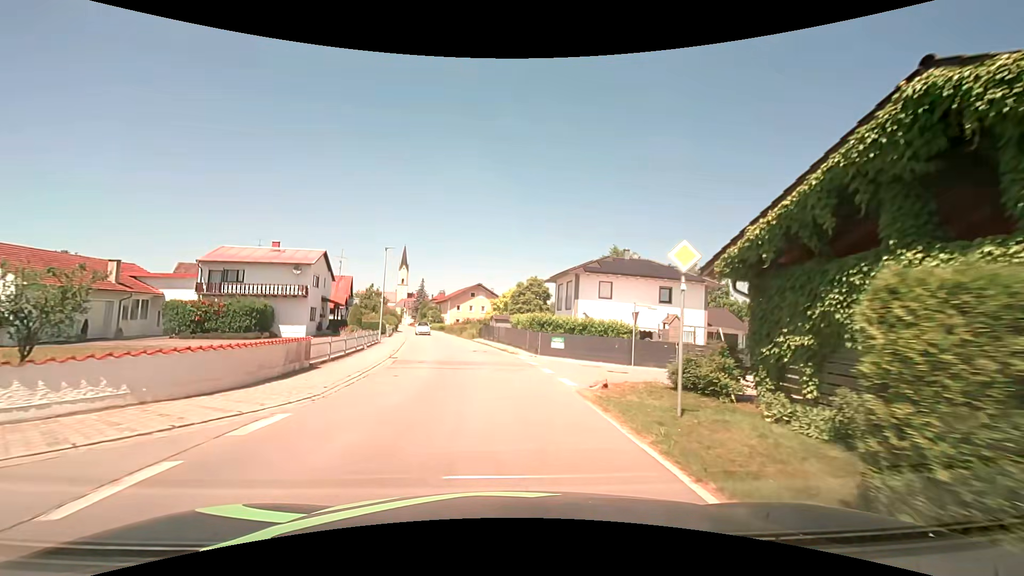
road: secondary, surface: asphalt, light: Day
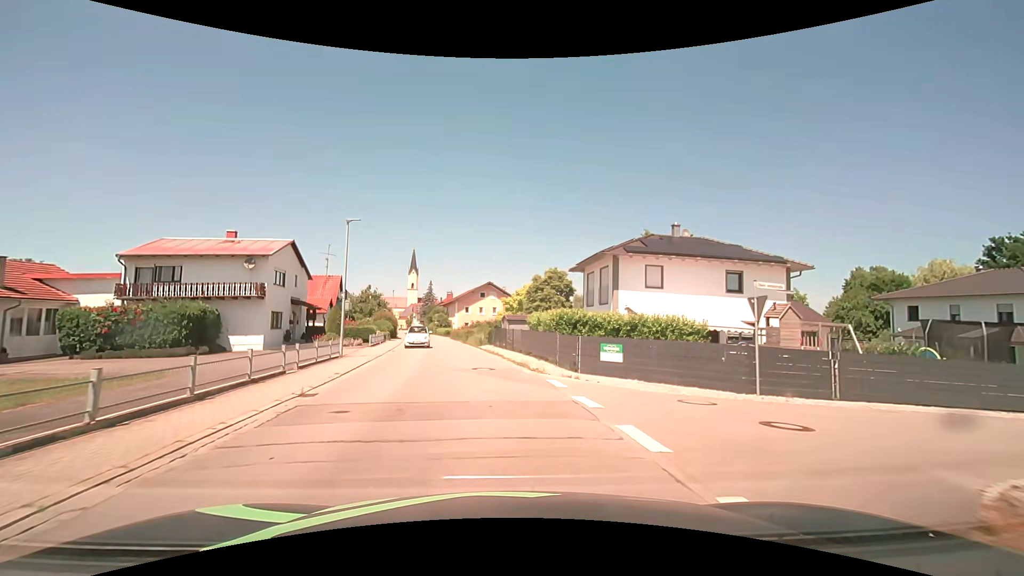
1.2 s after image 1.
(-0.2, +10.0) m; -2°
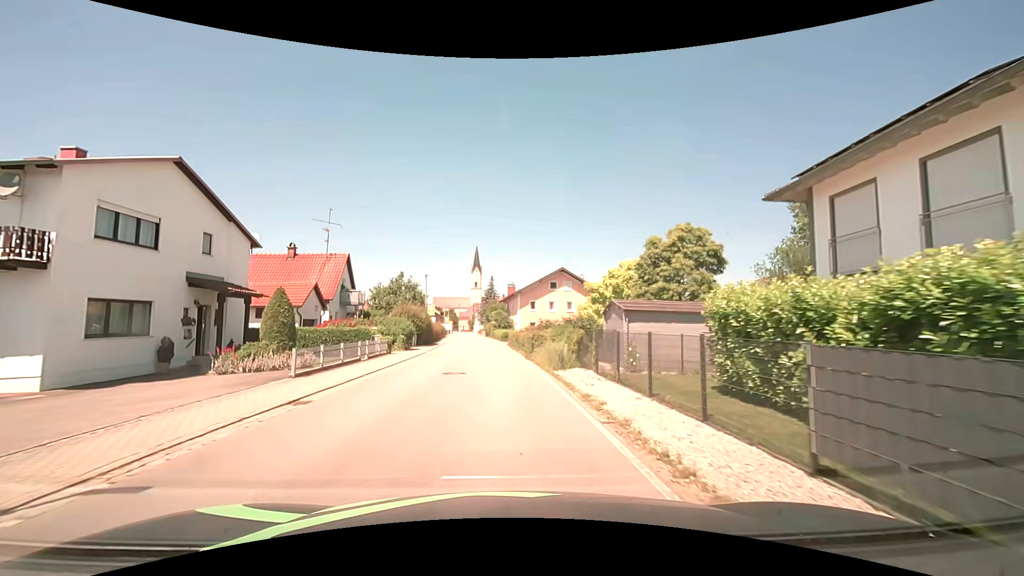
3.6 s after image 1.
(-1.3, +21.0) m; -7°
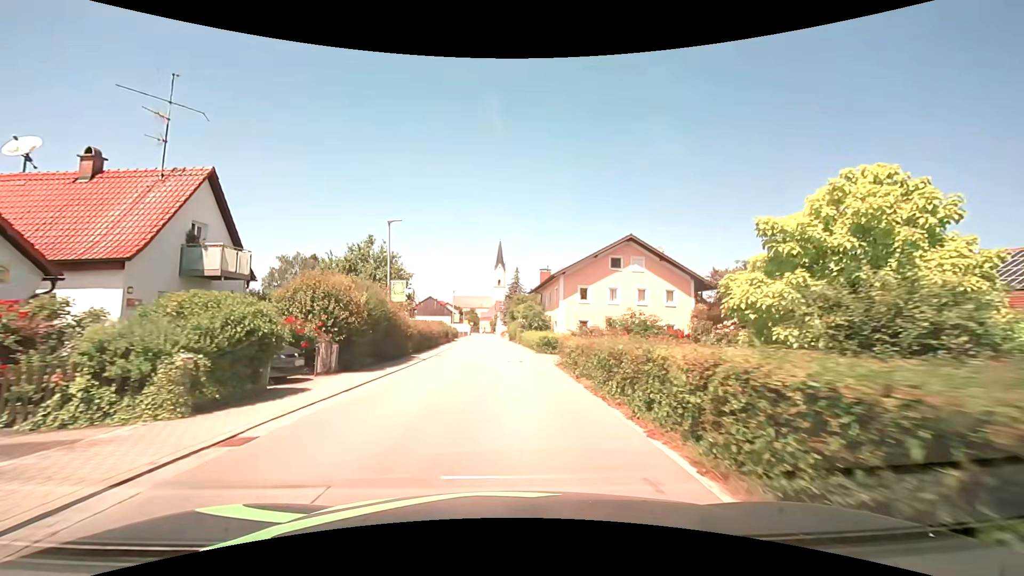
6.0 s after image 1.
(-0.9, +22.7) m; -3°
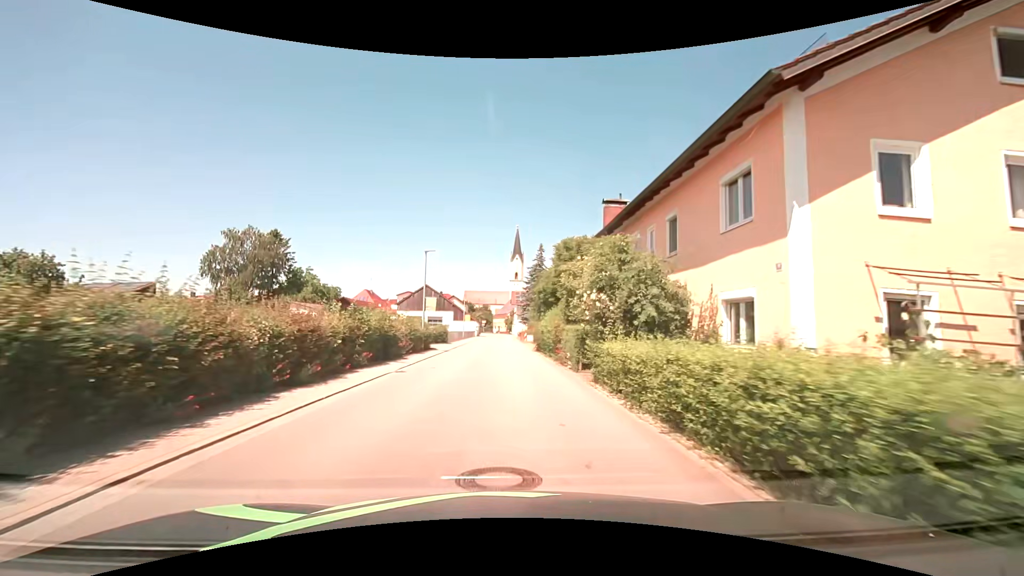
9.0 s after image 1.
(-0.4, +30.7) m; -2°
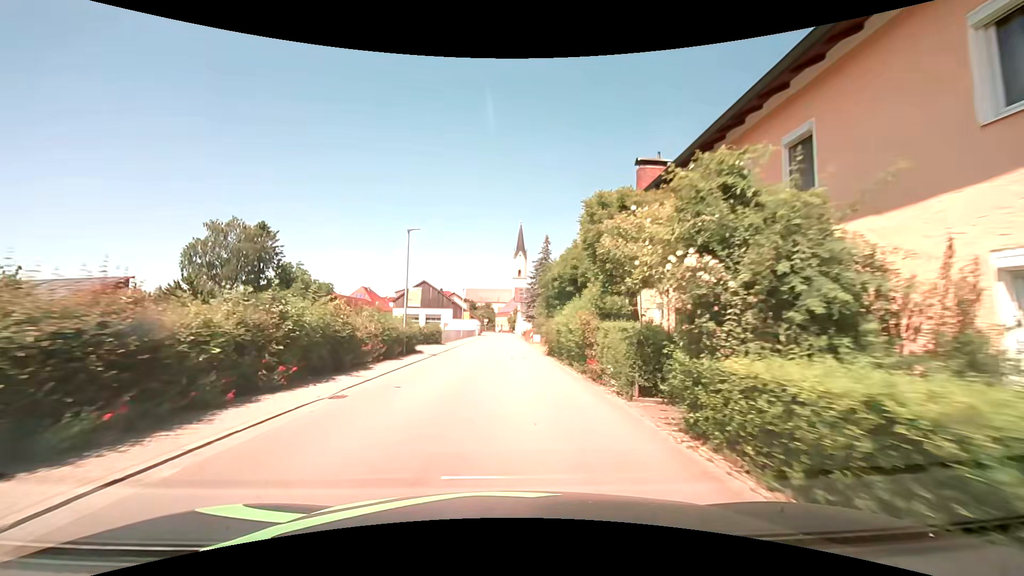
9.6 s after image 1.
(0.0, +6.3) m; -1°
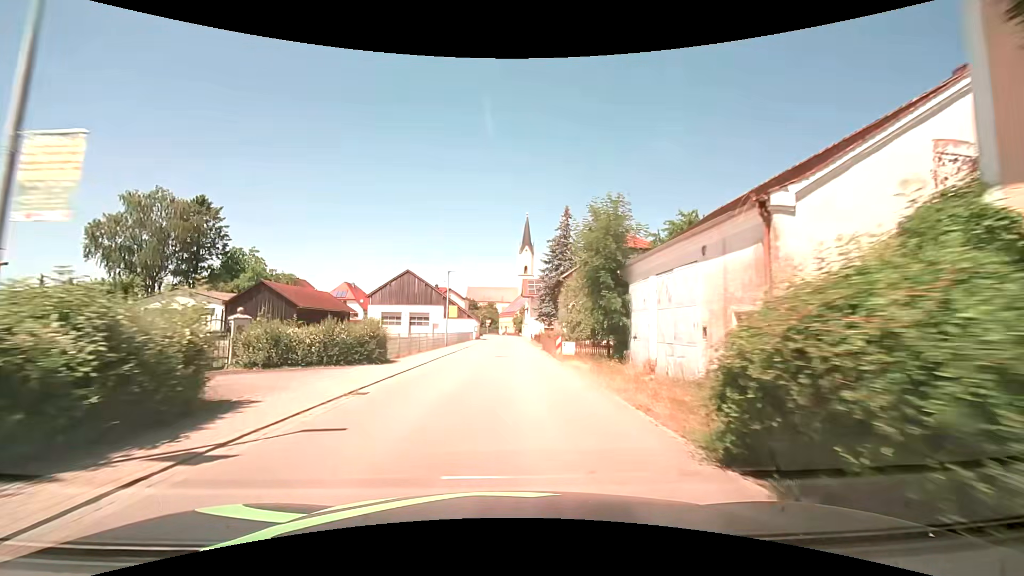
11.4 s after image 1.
(-0.1, +19.7) m; 0°
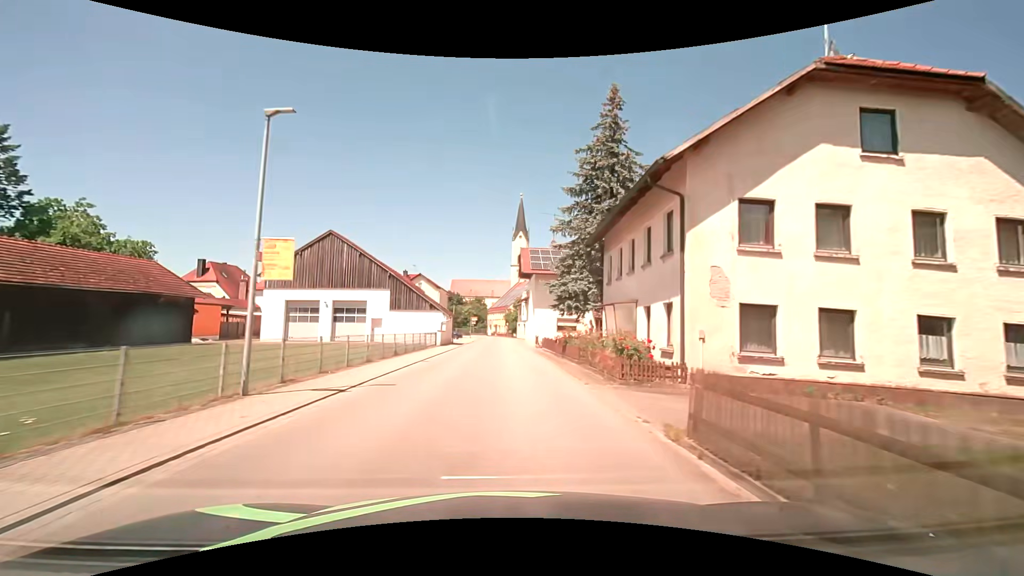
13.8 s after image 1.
(+0.3, +29.1) m; +1°
(0, +10) (0, +20) (0, +30) (0, +40) (0, +50) (0, +60) (0, +70) (0, +80) (-1, +90) (-4, +100) m
